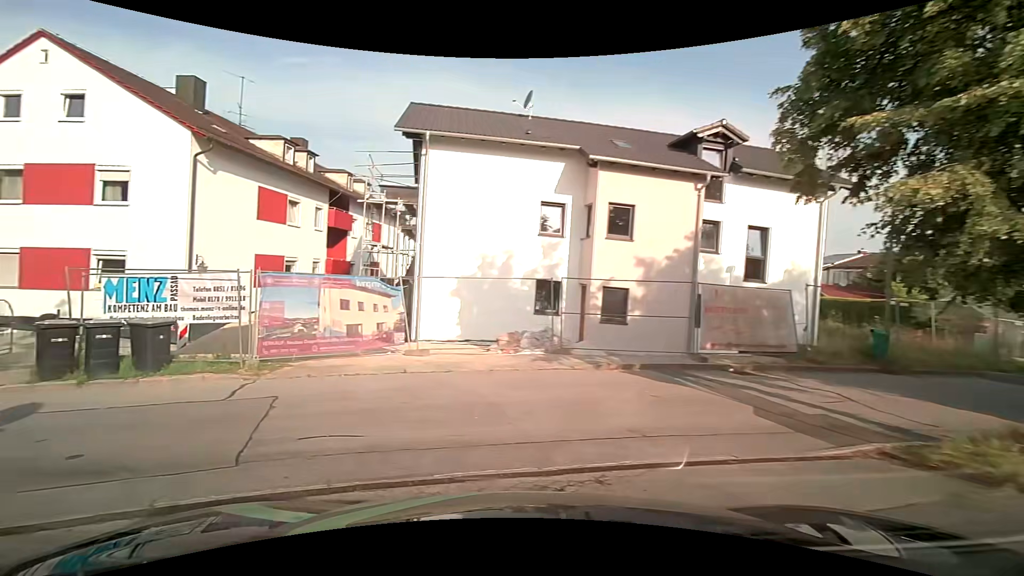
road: service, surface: asphalt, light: Day
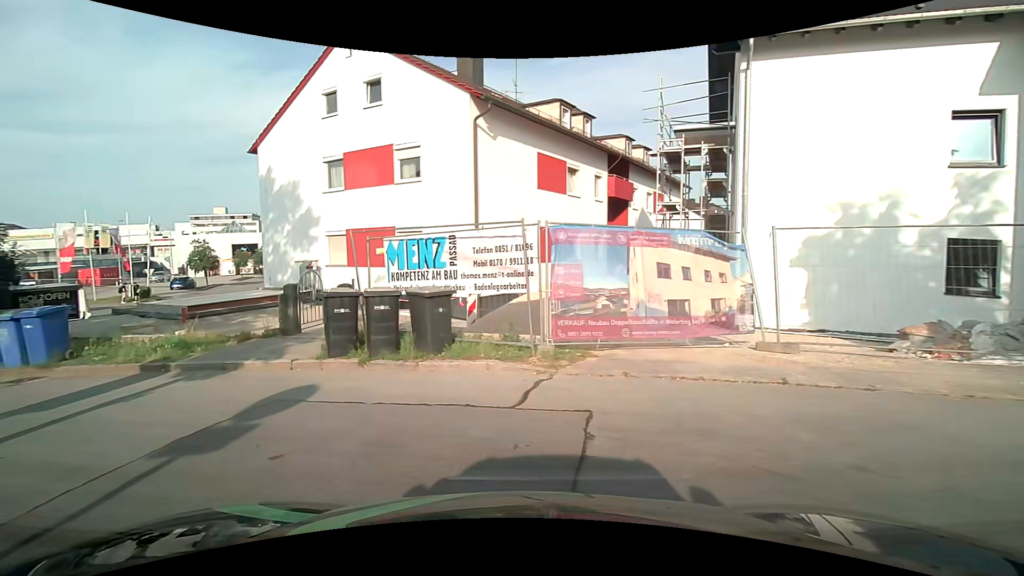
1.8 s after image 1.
(-1.0, +3.8) m; -31°
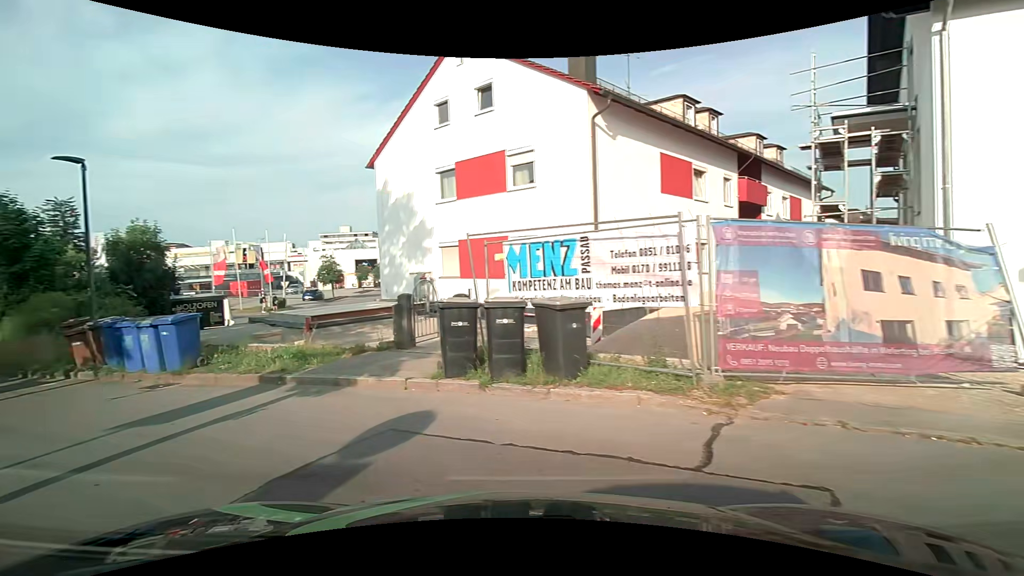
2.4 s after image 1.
(-0.1, +1.5) m; -12°
